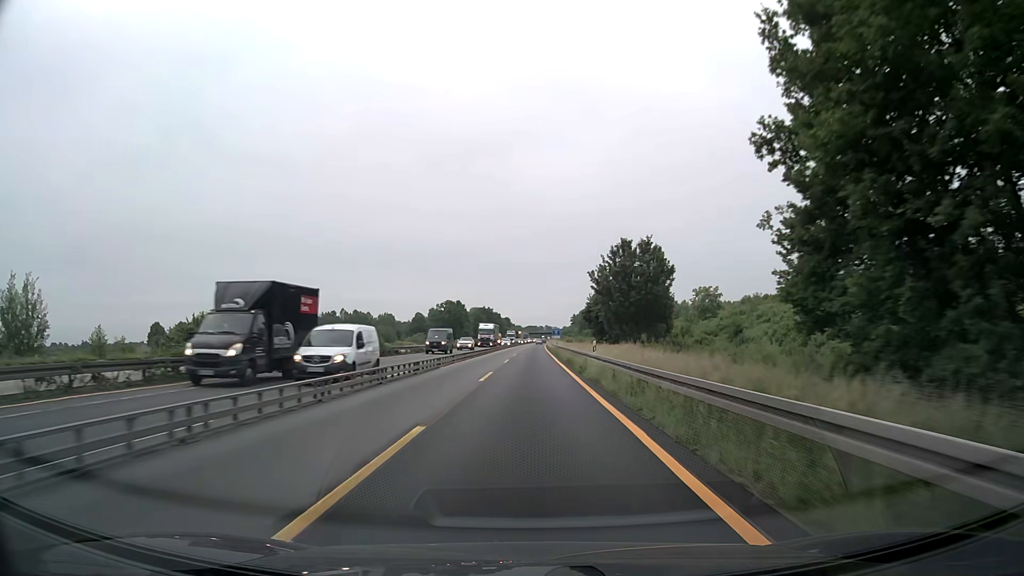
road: motorway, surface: asphalt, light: Day
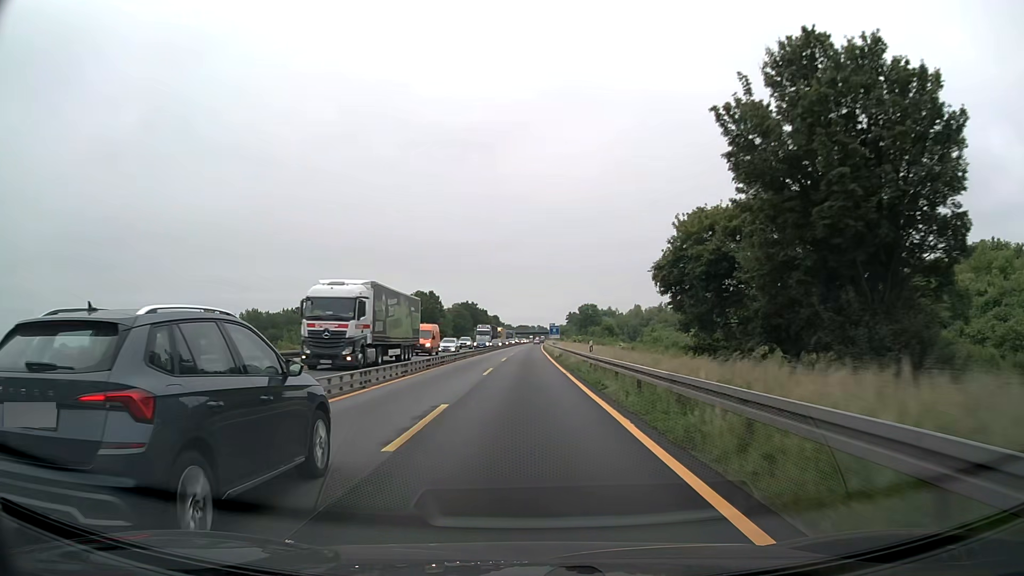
(+0.5, +49.9) m; +1°
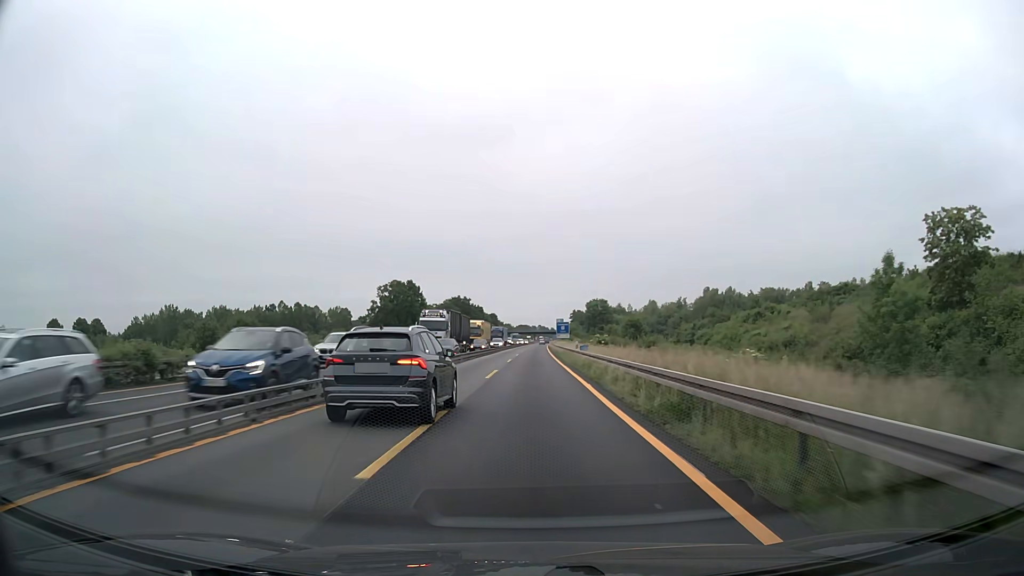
(-0.1, +37.5) m; 0°
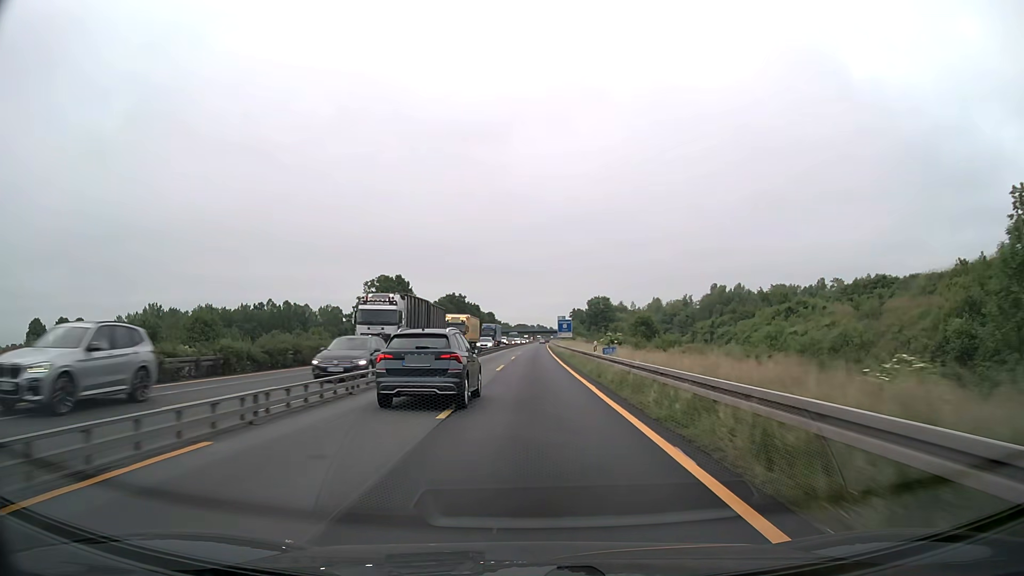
(0.0, +12.5) m; 0°
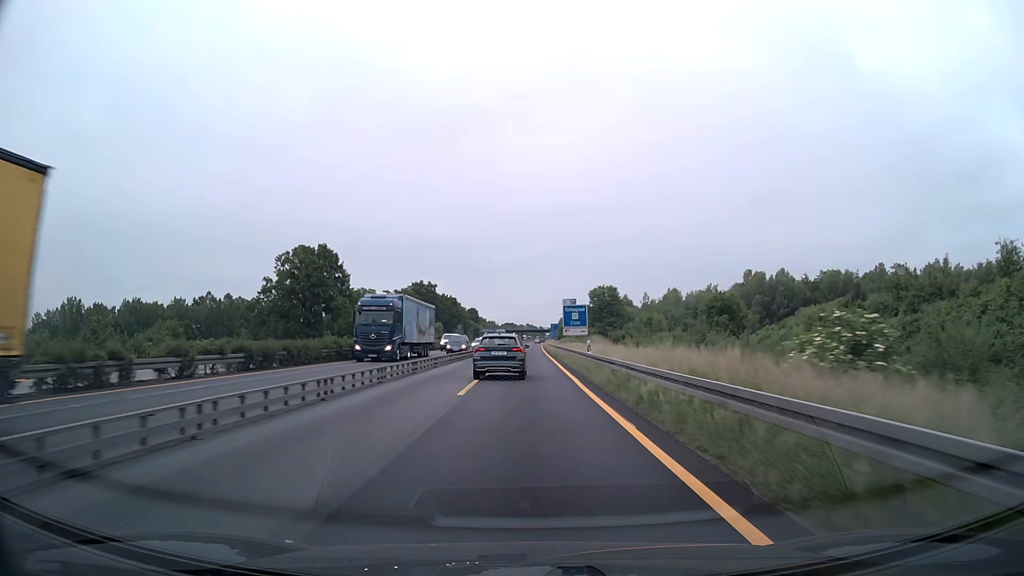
(+0.5, +50.0) m; +1°
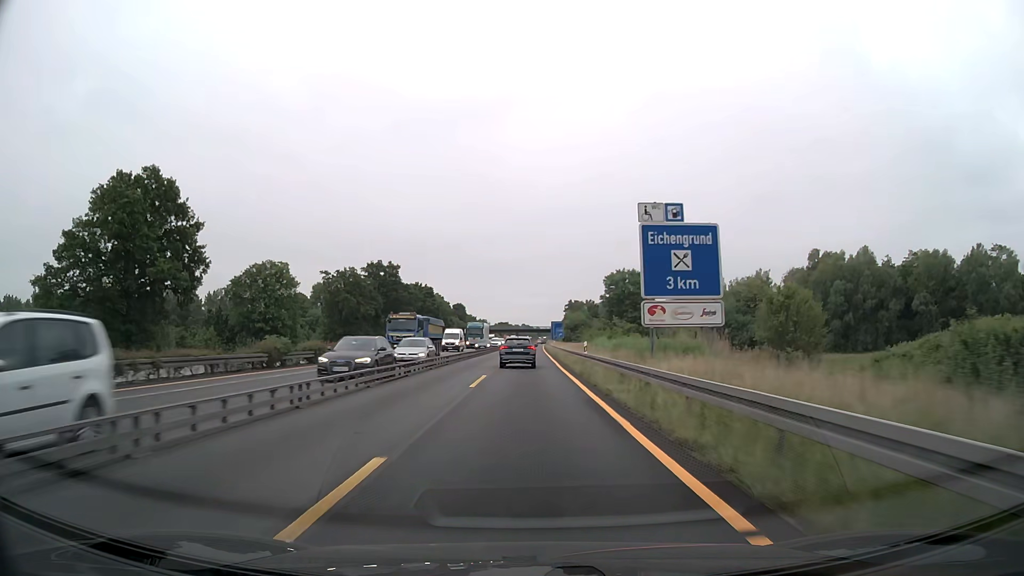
(+0.1, +49.9) m; 0°
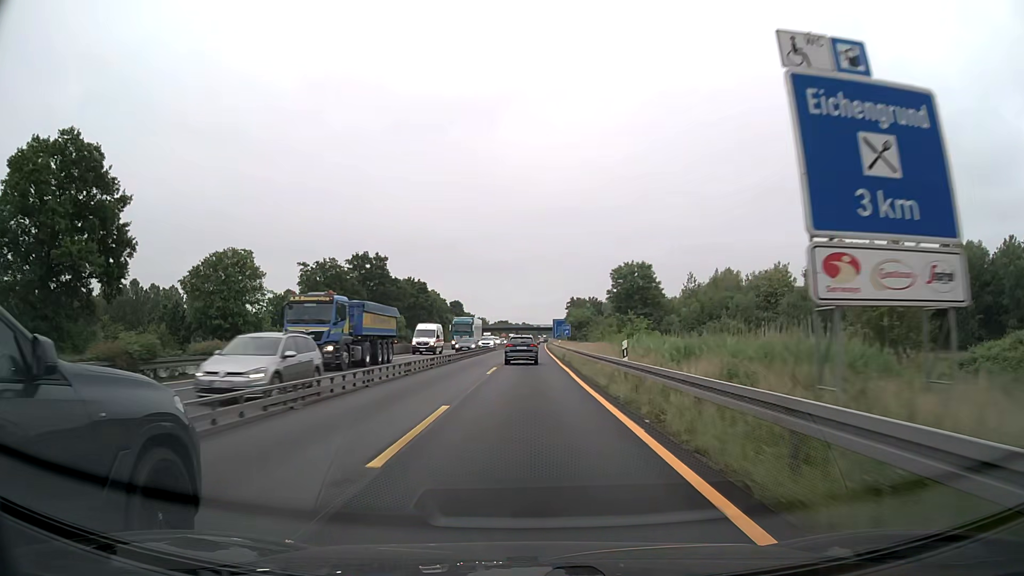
(0.0, +12.5) m; 0°
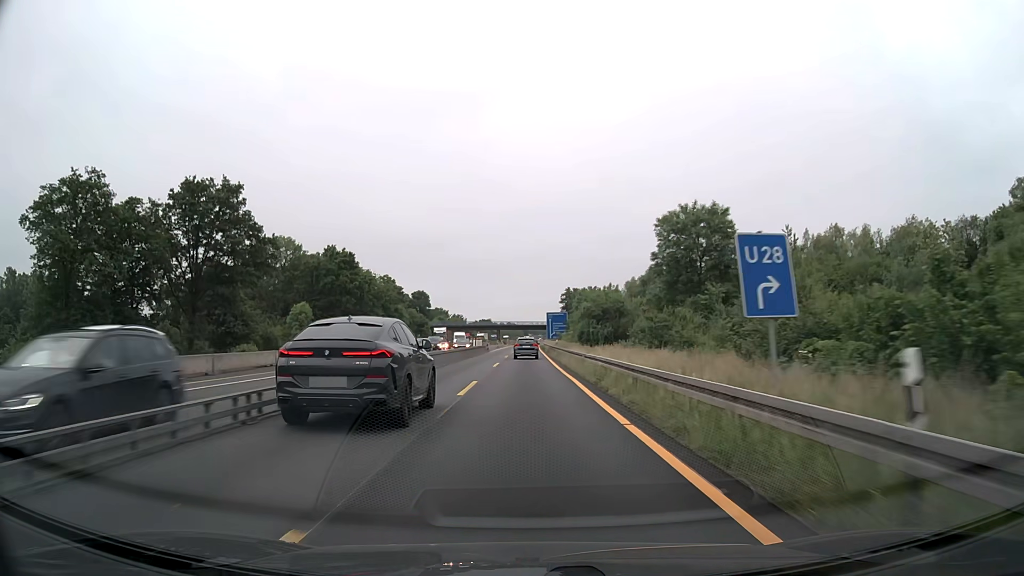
(+0.3, +62.5) m; +1°
(0, +10) (0, +20) (0, +30) (0, +40) (0, +50) (0, +60) (0, +70) (0, +80) (0, +90) (0, +100) m
